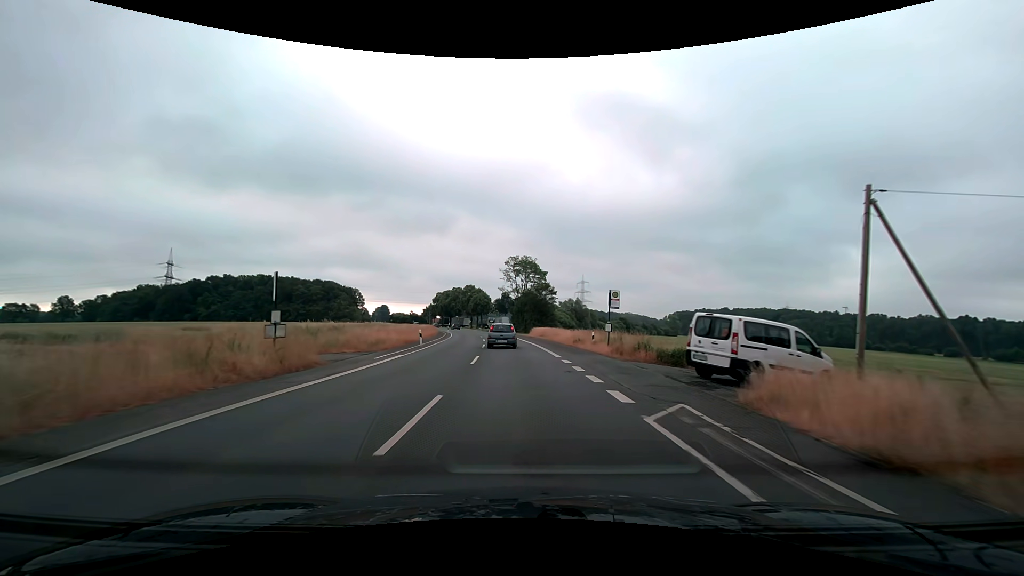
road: secondary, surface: asphalt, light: Day
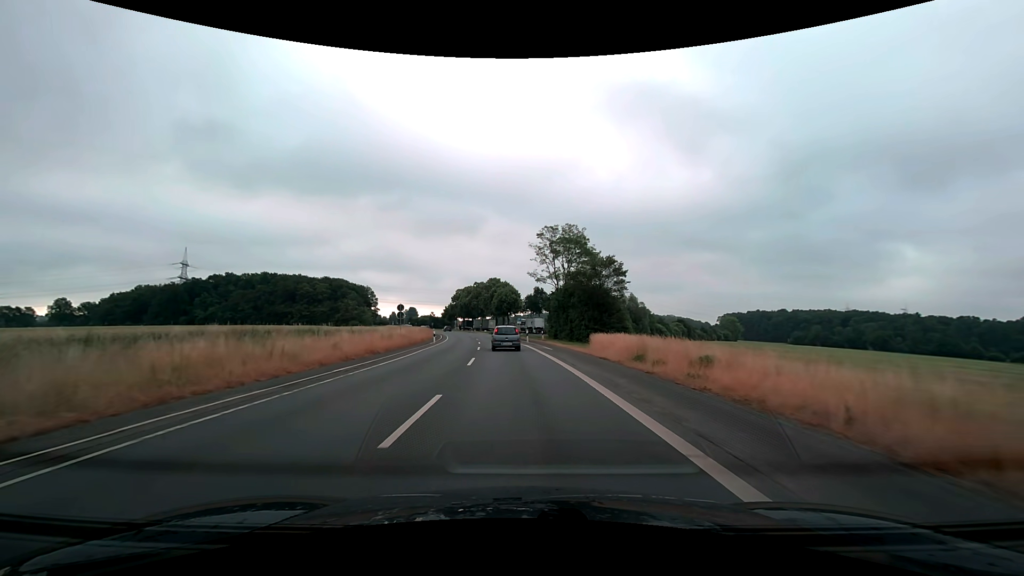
(-1.1, +36.0) m; -4°
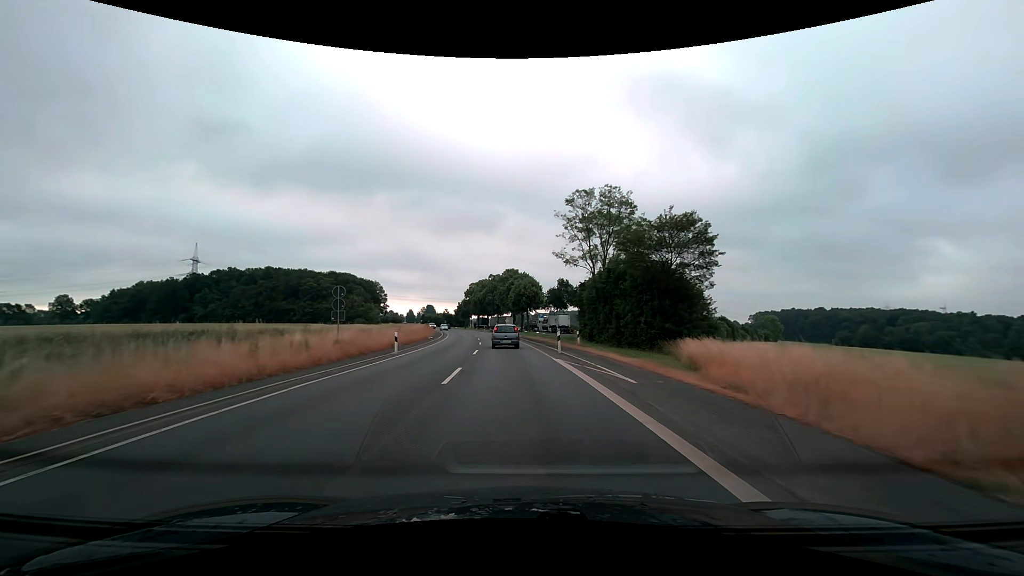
(-0.4, +18.6) m; -2°
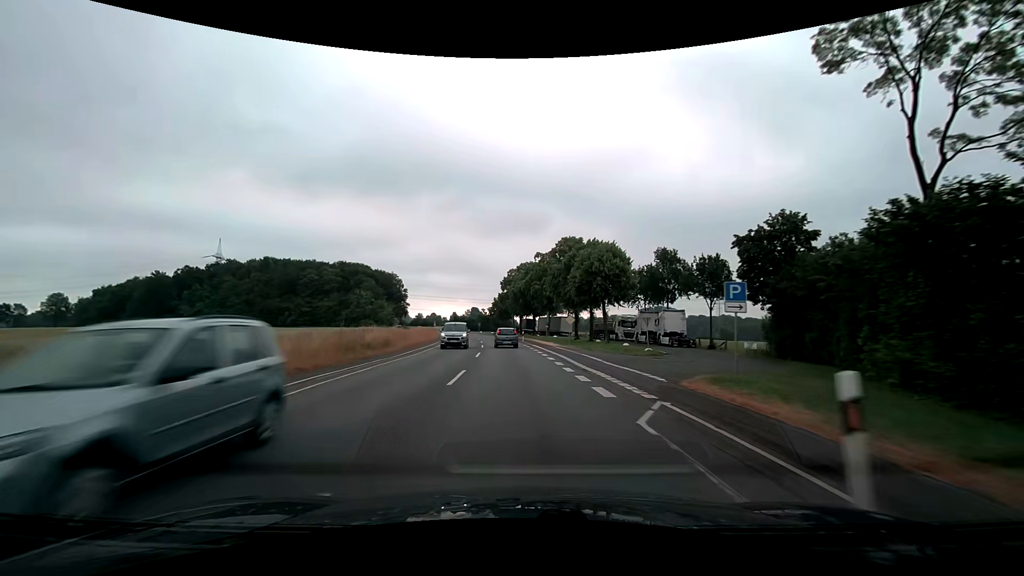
(-2.5, +48.0) m; -6°
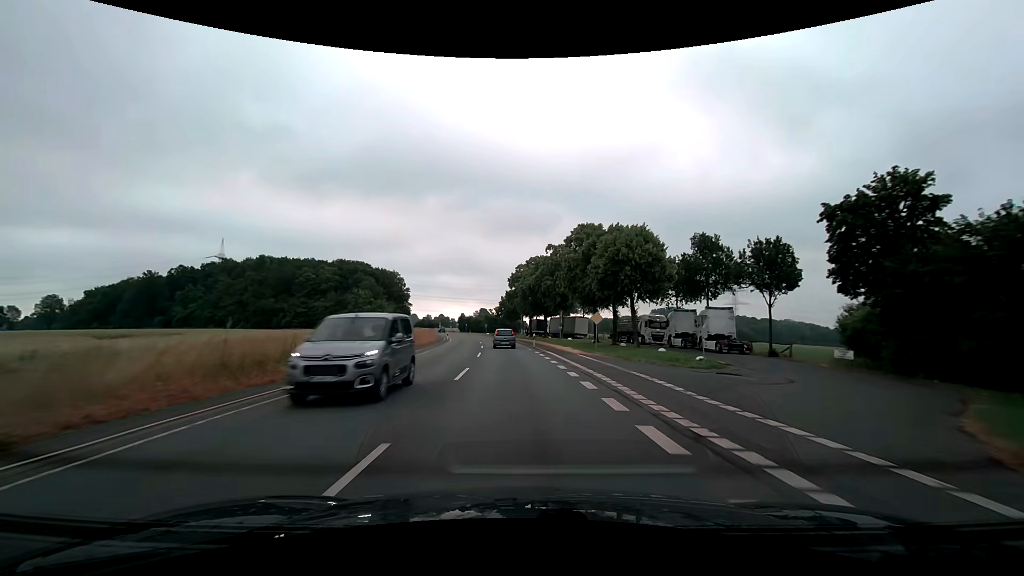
(-0.1, +10.3) m; -1°
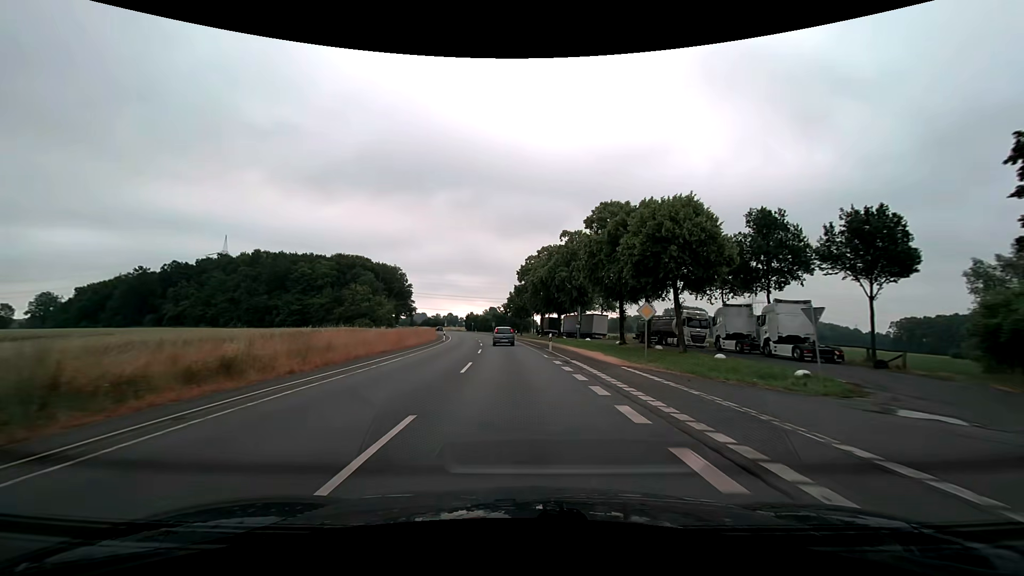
(-0.1, +10.6) m; -1°
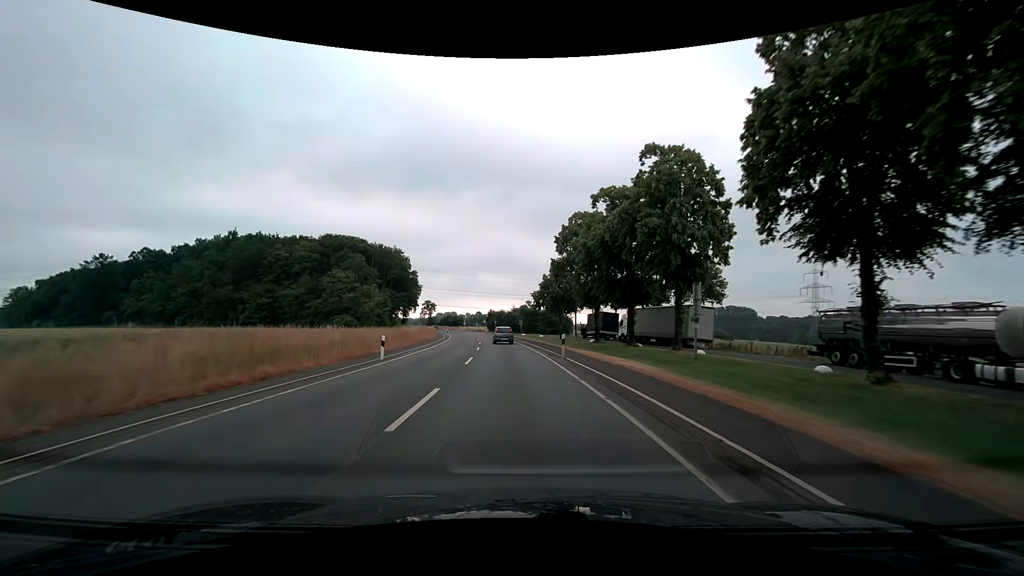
(-1.0, +33.4) m; -4°
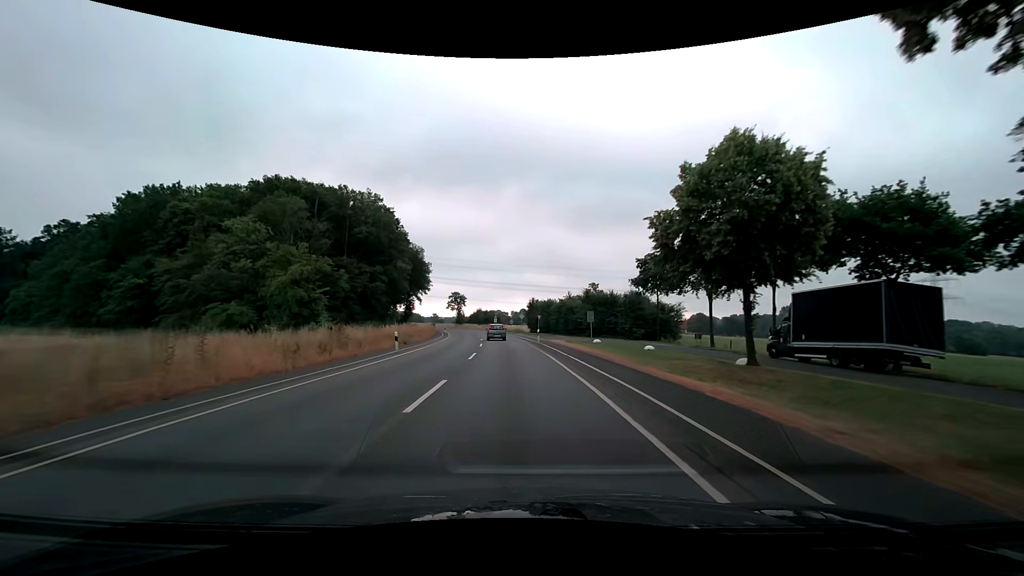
(-2.1, +47.1) m; -5°
(0, +10) (0, +20) (-1, +30) (-1, +40) (-2, +50) (-3, +60) (-5, +70) (-6, +80) (-8, +90) (-10, +99) m
